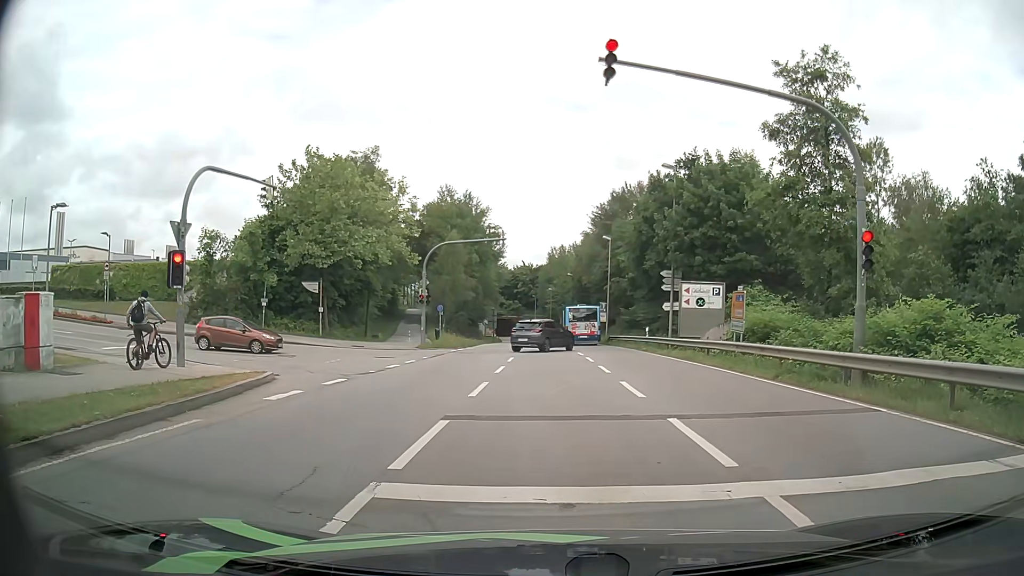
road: secondary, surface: asphalt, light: Day
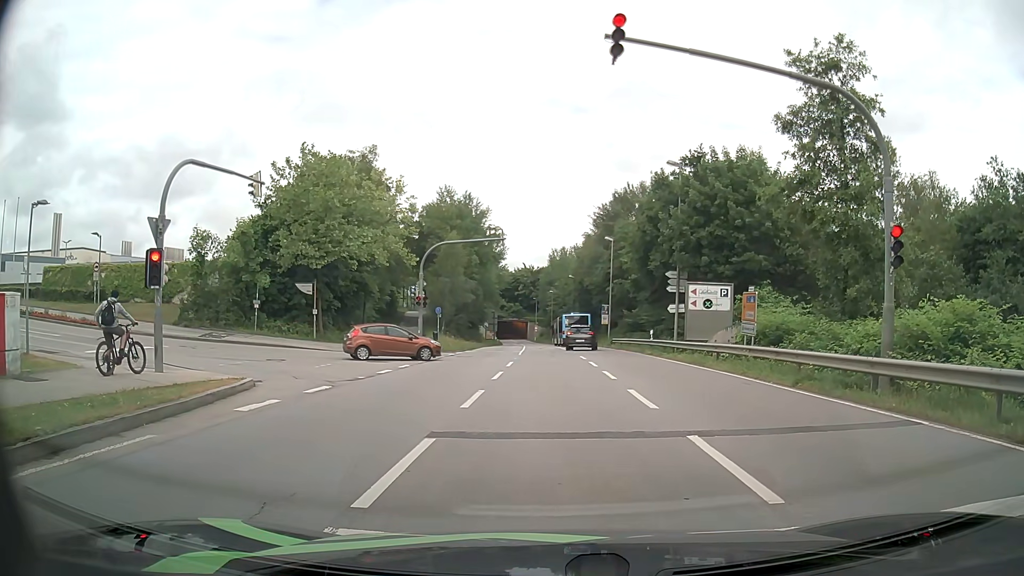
(0.0, +1.2) m; +1°
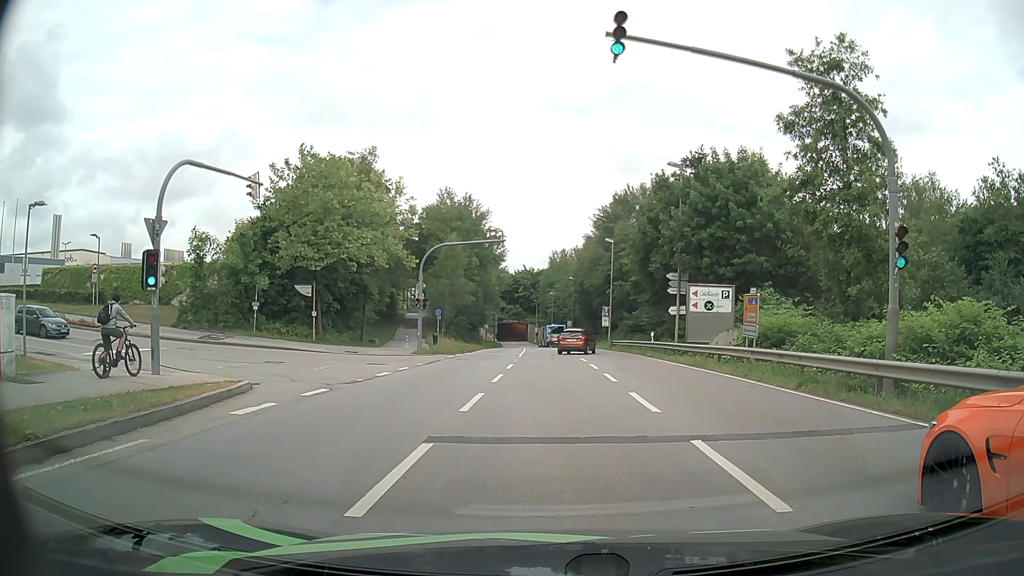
(0.0, +0.3) m; 0°
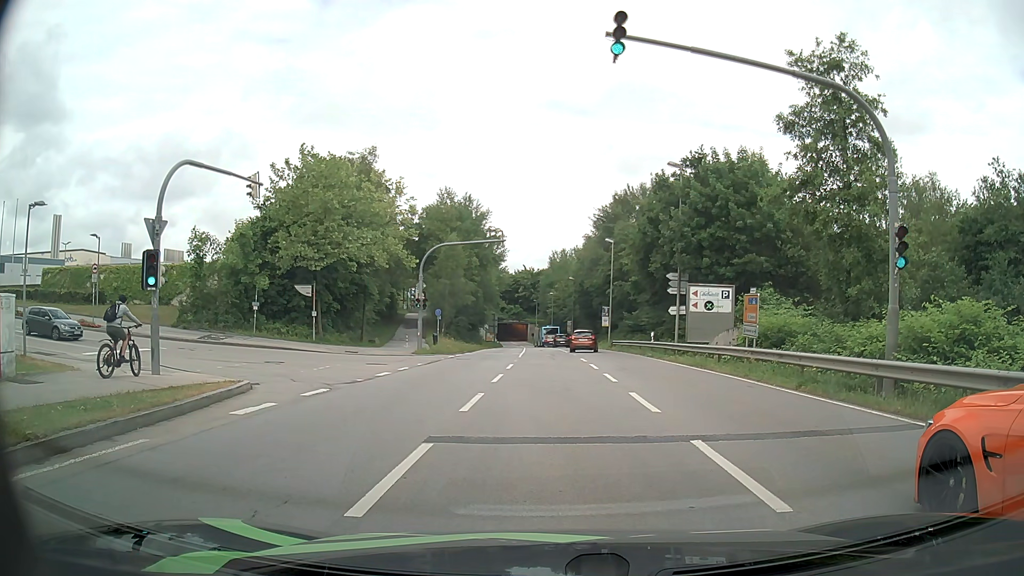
(0.0, 0.0) m; 0°
